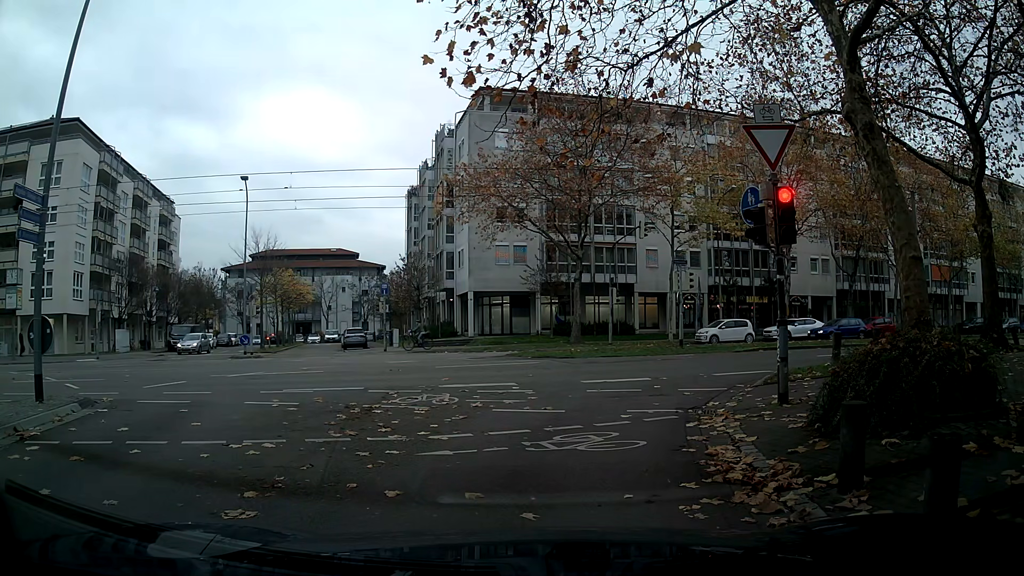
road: residential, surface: asphalt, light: Day
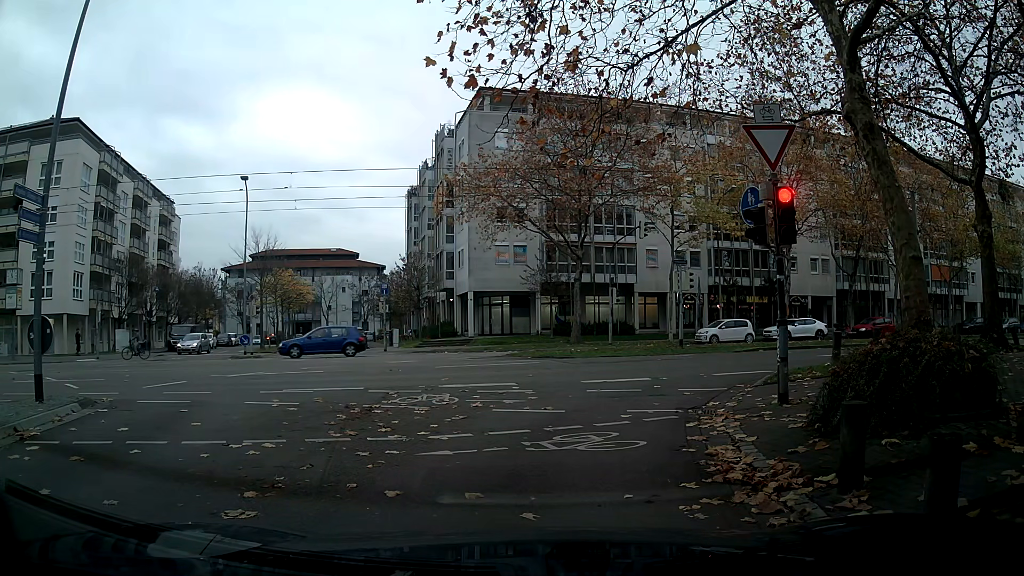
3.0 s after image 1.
(0.0, 0.0) m; 0°
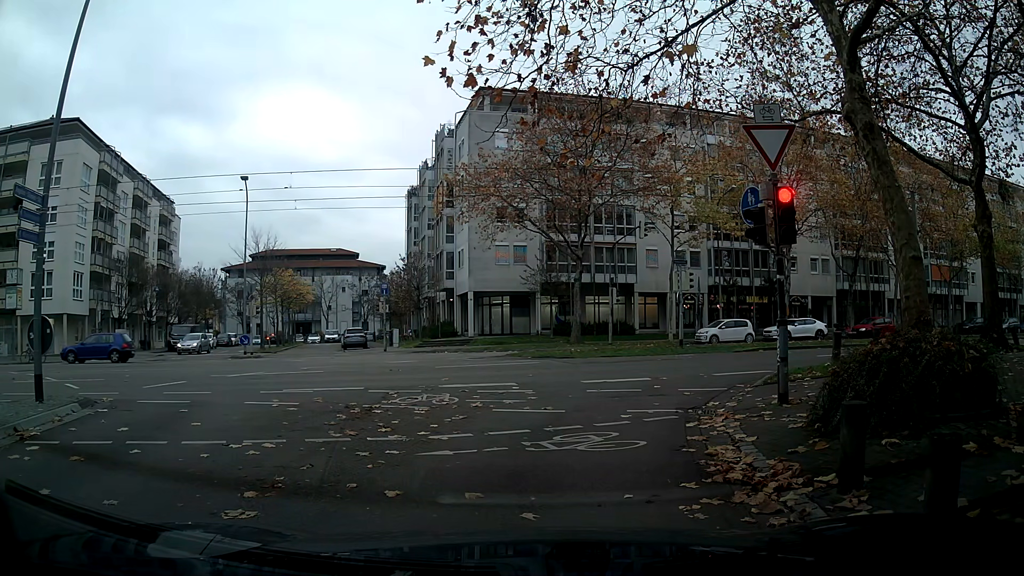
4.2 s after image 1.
(0.0, 0.0) m; 0°
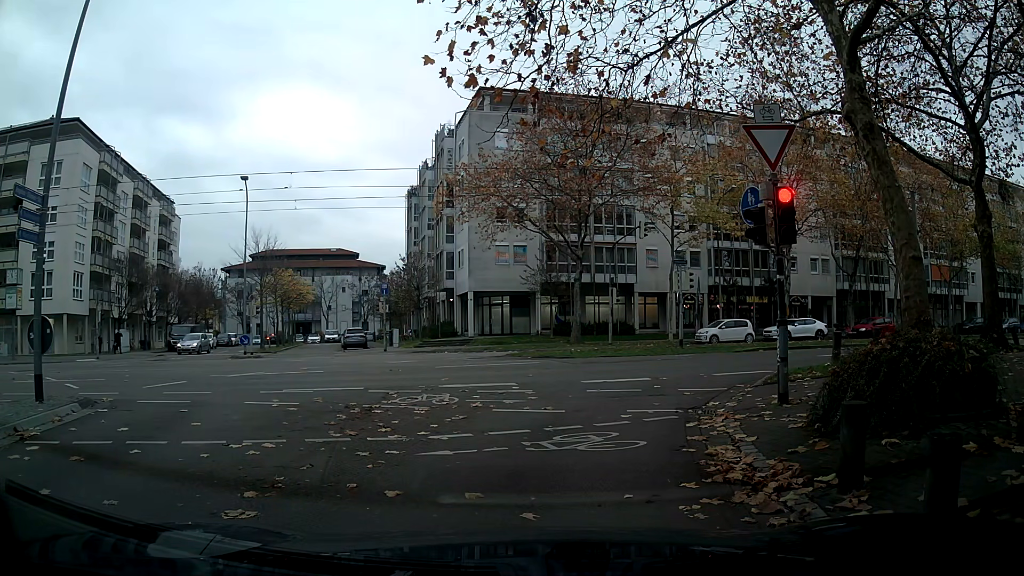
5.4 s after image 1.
(0.0, 0.0) m; 0°
